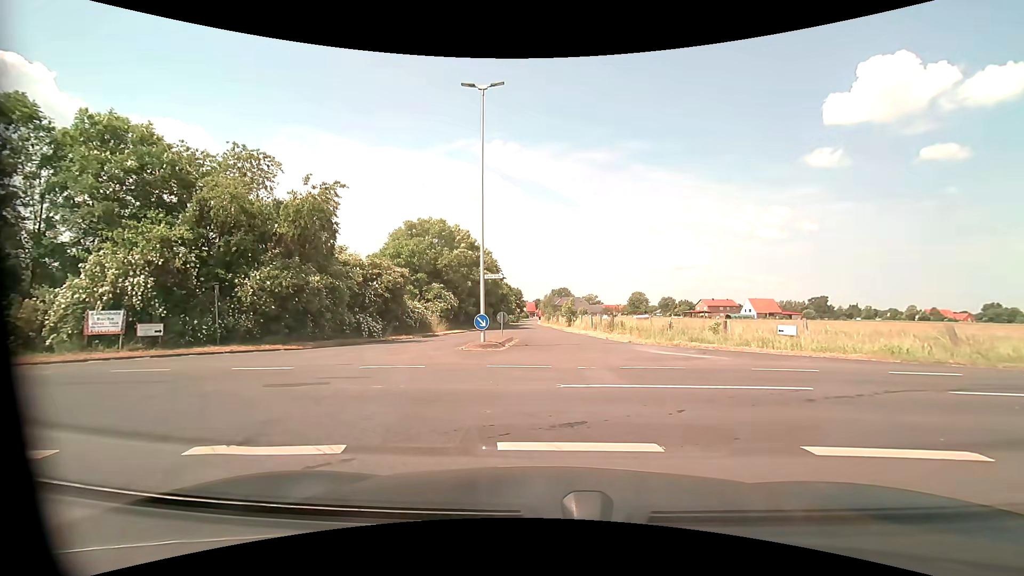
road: tertiary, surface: asphalt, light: Day
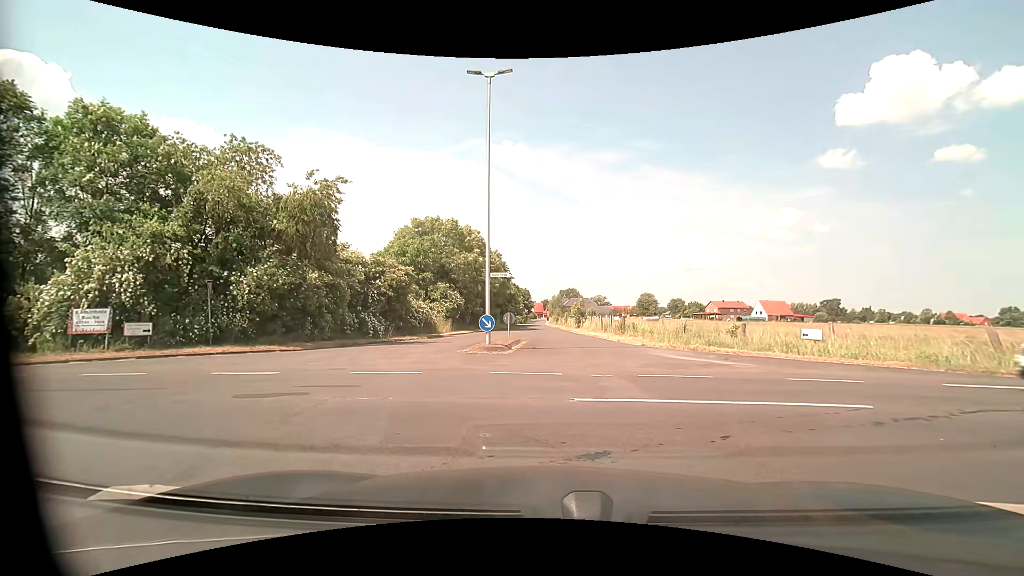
(0.0, +1.2) m; 0°
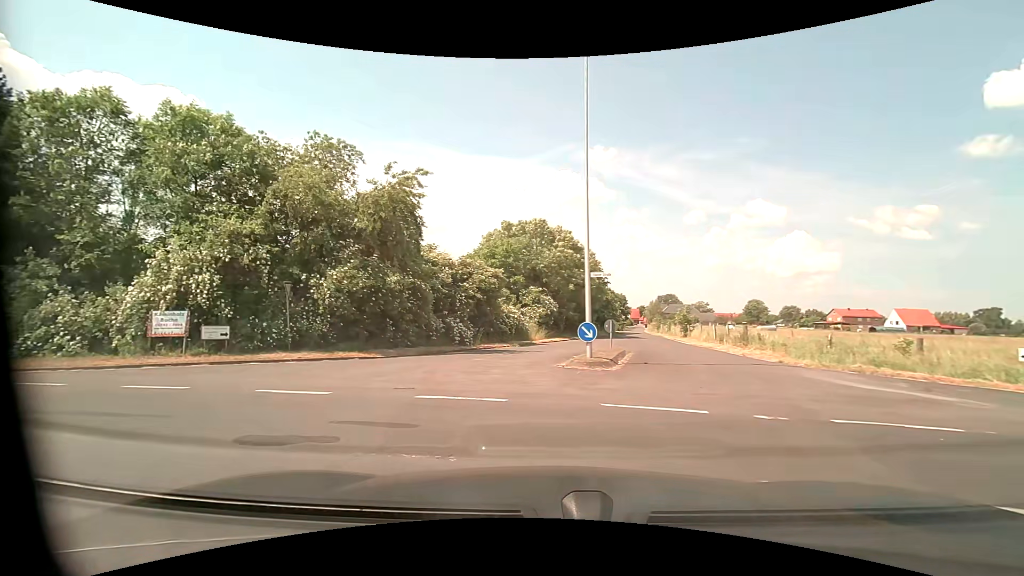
(-0.2, +3.1) m; -10°
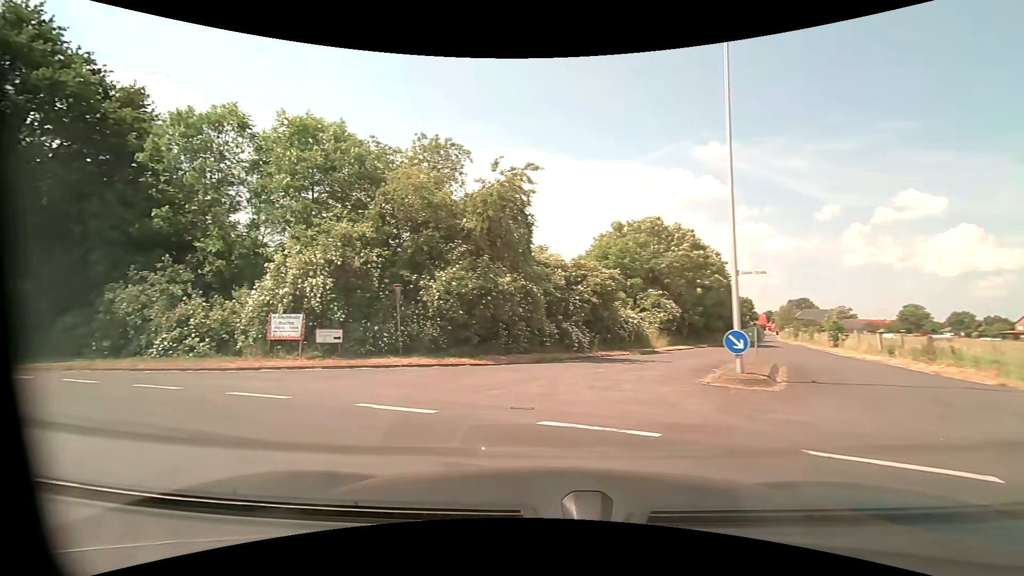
(-0.2, +1.9) m; -13°
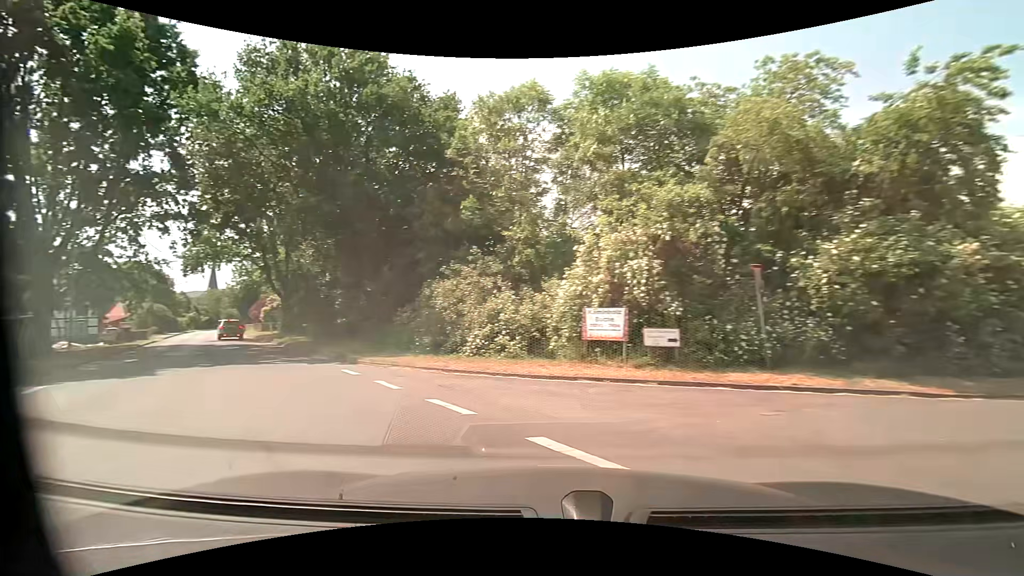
(-1.4, +5.0) m; -33°
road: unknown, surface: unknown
